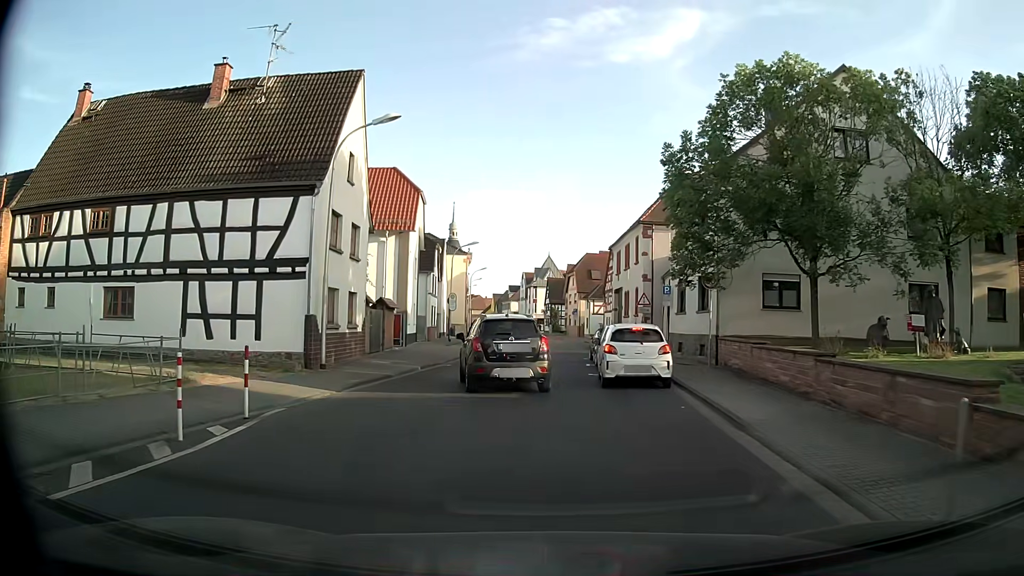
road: tertiary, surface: asphalt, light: Day
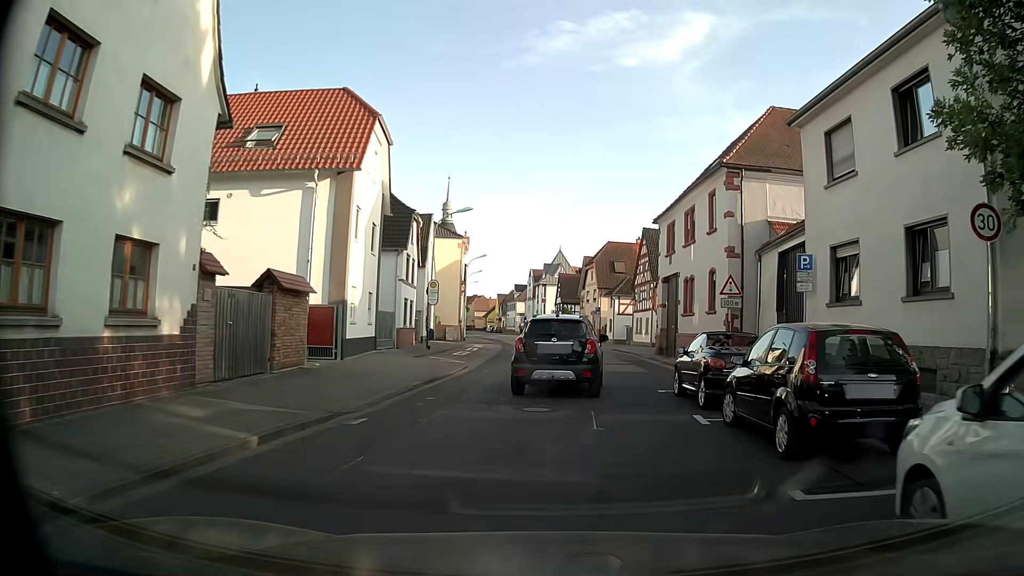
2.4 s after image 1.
(-0.7, +14.8) m; 0°
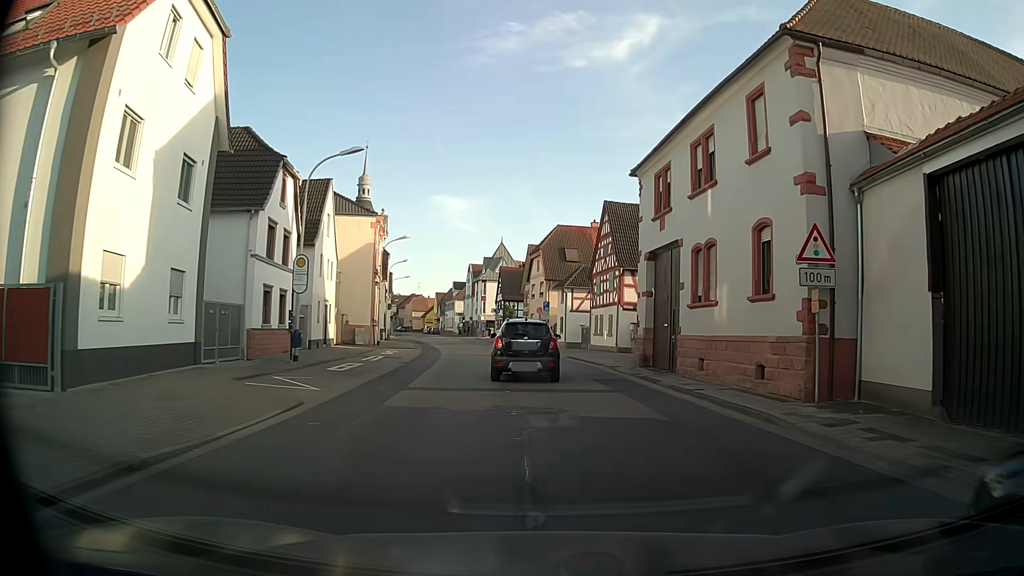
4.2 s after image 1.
(+0.4, +12.1) m; +4°
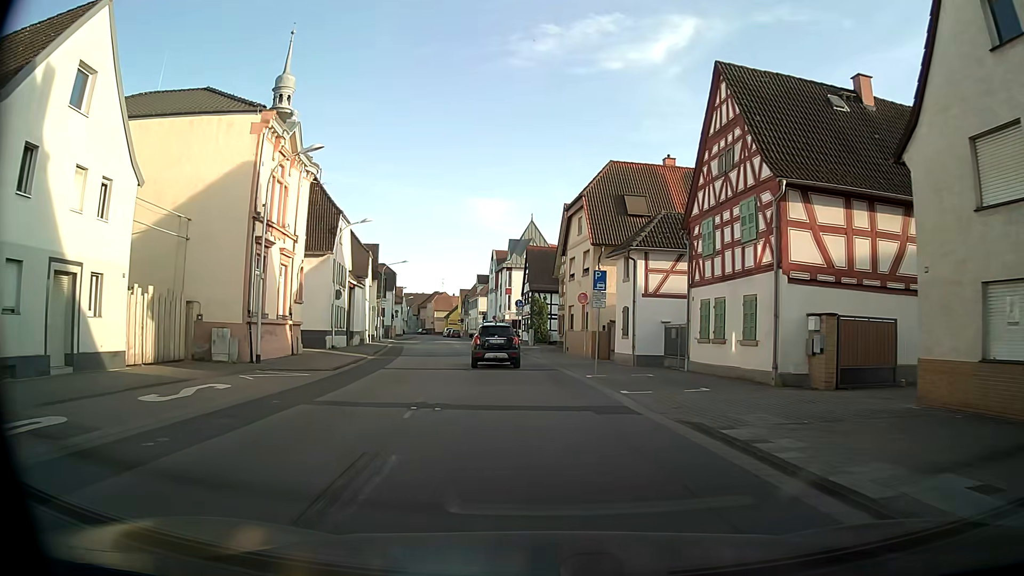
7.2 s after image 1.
(-0.4, +24.1) m; -2°
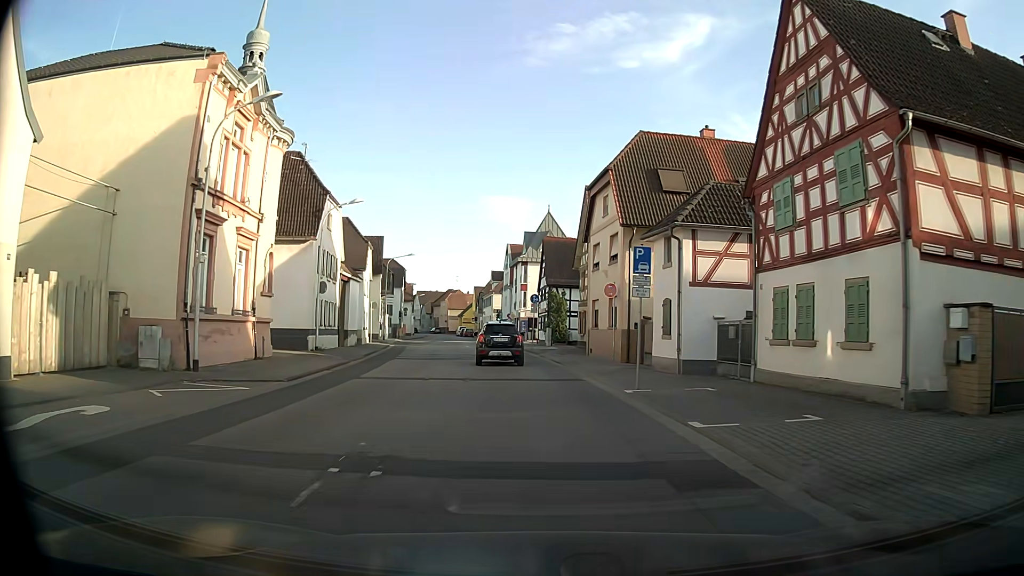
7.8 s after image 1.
(-0.2, +5.6) m; -2°
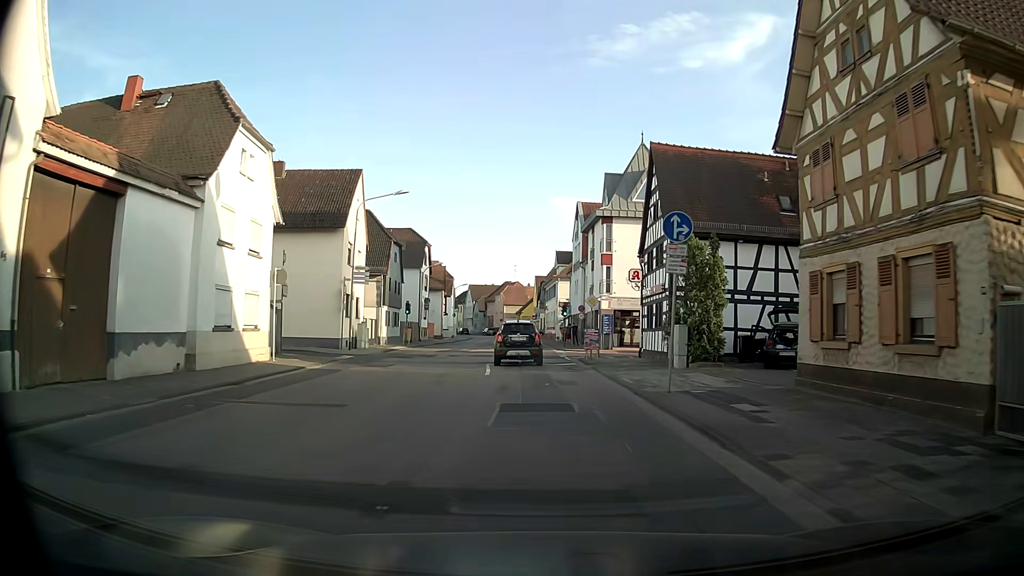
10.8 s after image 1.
(-1.7, +30.4) m; -7°
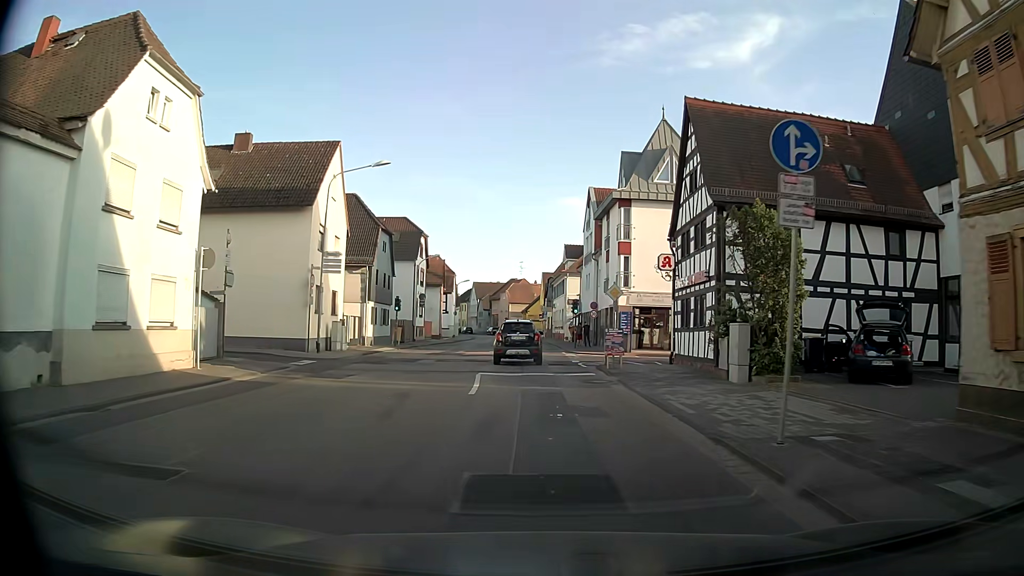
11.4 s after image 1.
(0.0, +6.1) m; 0°
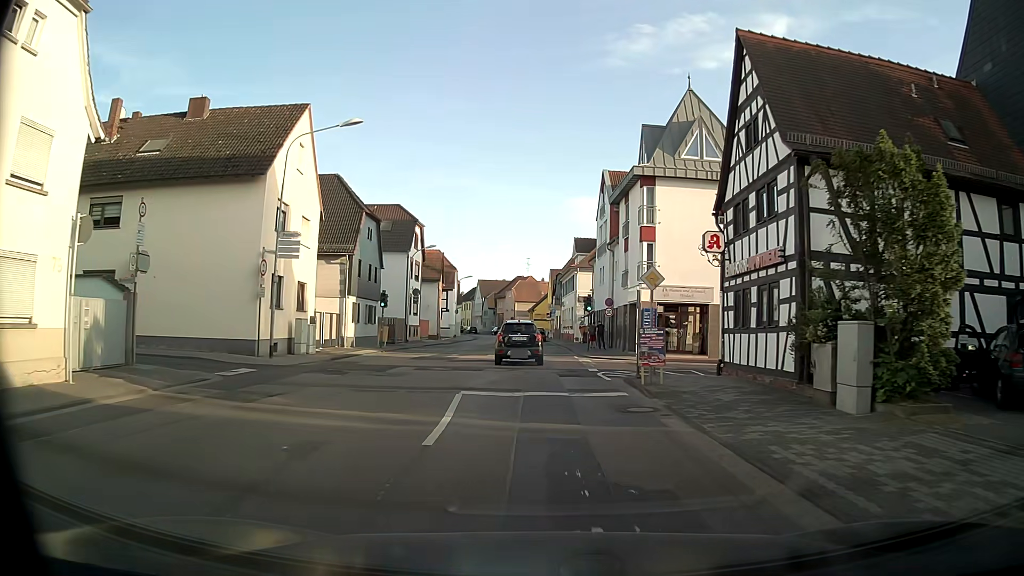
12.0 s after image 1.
(+0.1, +6.0) m; +1°
(0, +10) (0, +20) (-1, +30) (-2, +40) (-2, +50) (-3, +60) (-4, +70) (-5, +80) (-5, +90) (-7, +100) m
